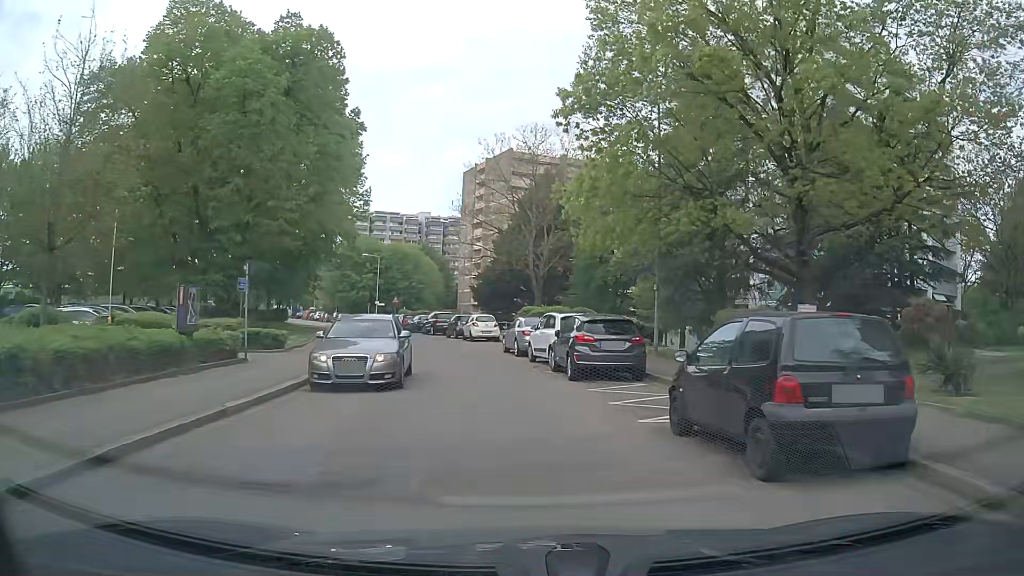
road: residential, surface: asphalt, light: Day
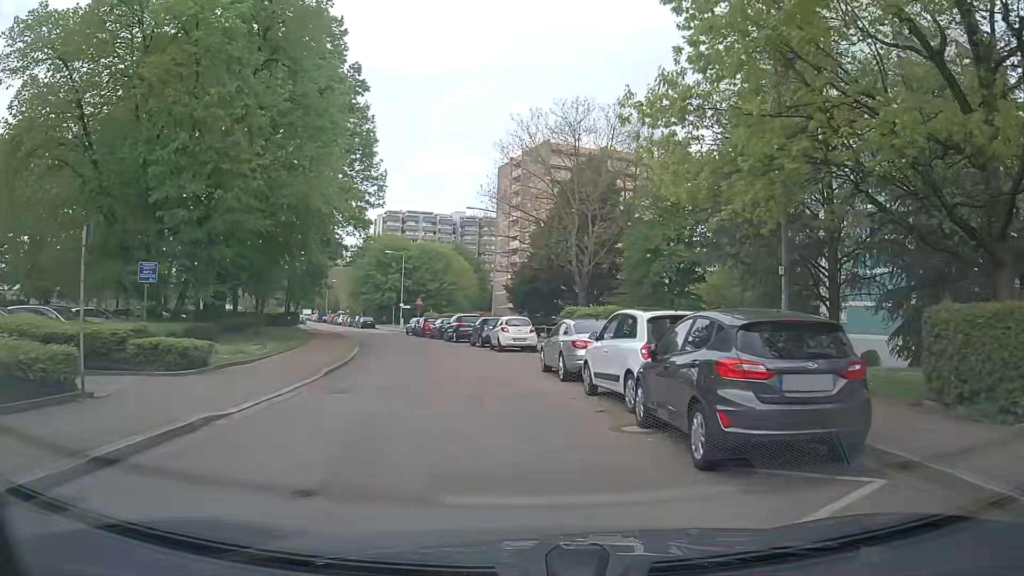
(-0.2, +8.8) m; -4°
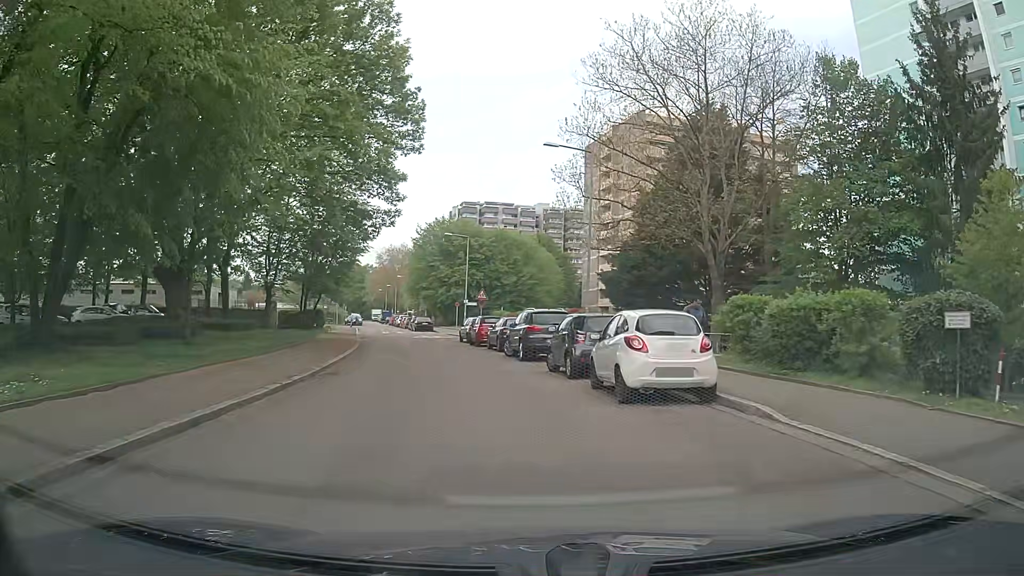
(-1.0, +17.6) m; -6°
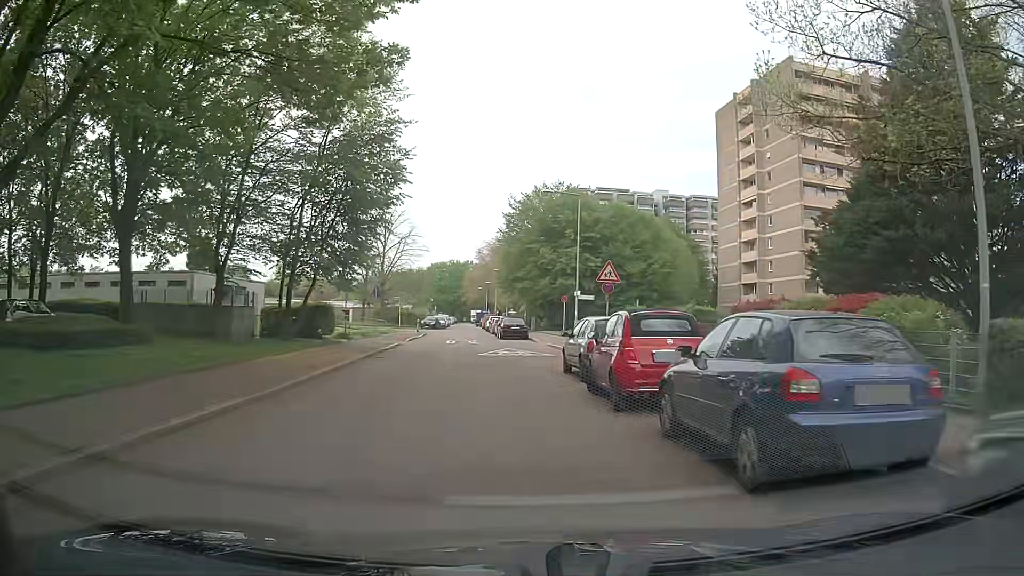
(-1.8, +22.2) m; -10°
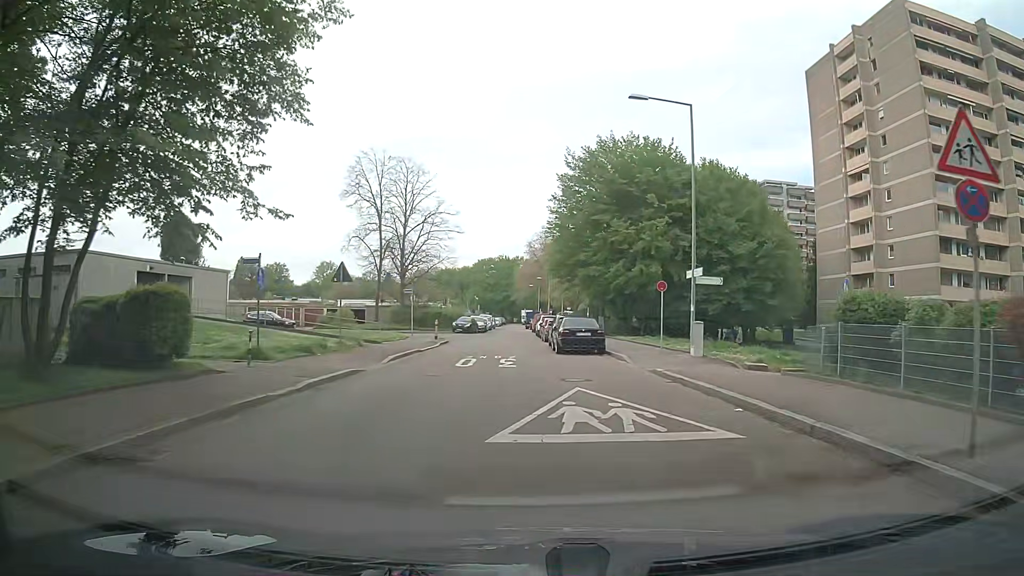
(-0.6, +18.1) m; -3°
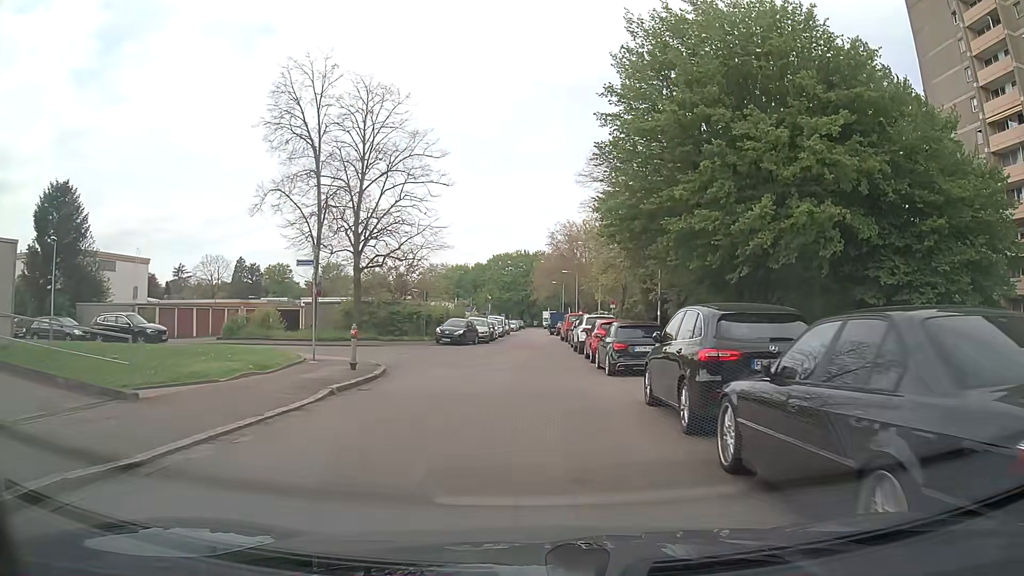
(-0.6, +23.2) m; -2°
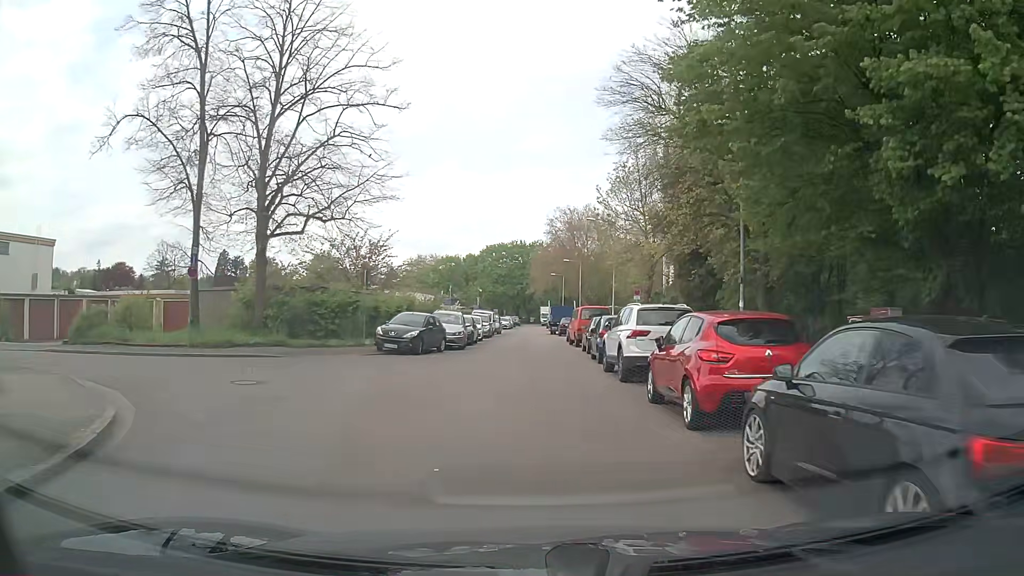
(+0.1, +14.1) m; 0°
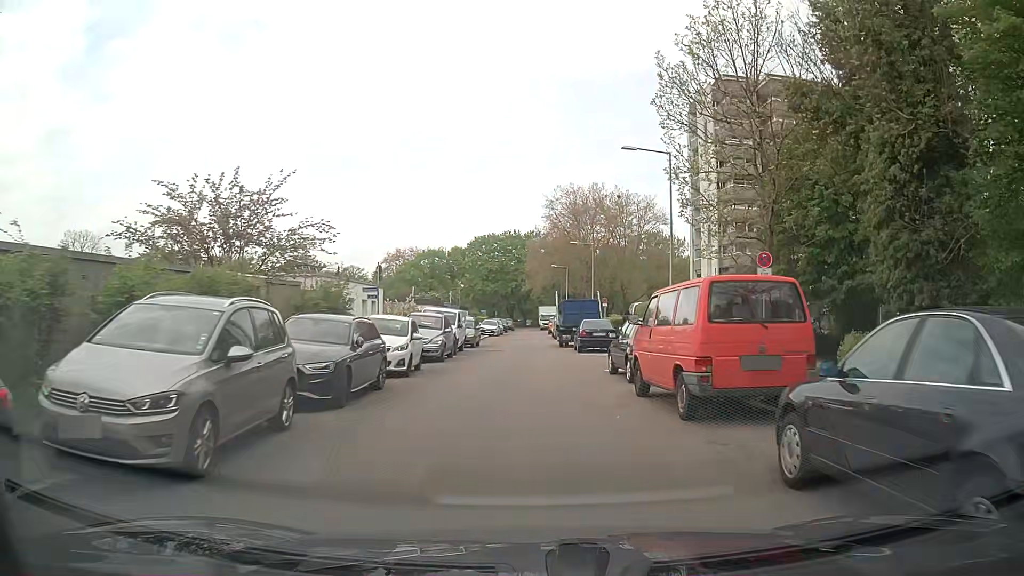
(+0.3, +23.0) m; 0°
